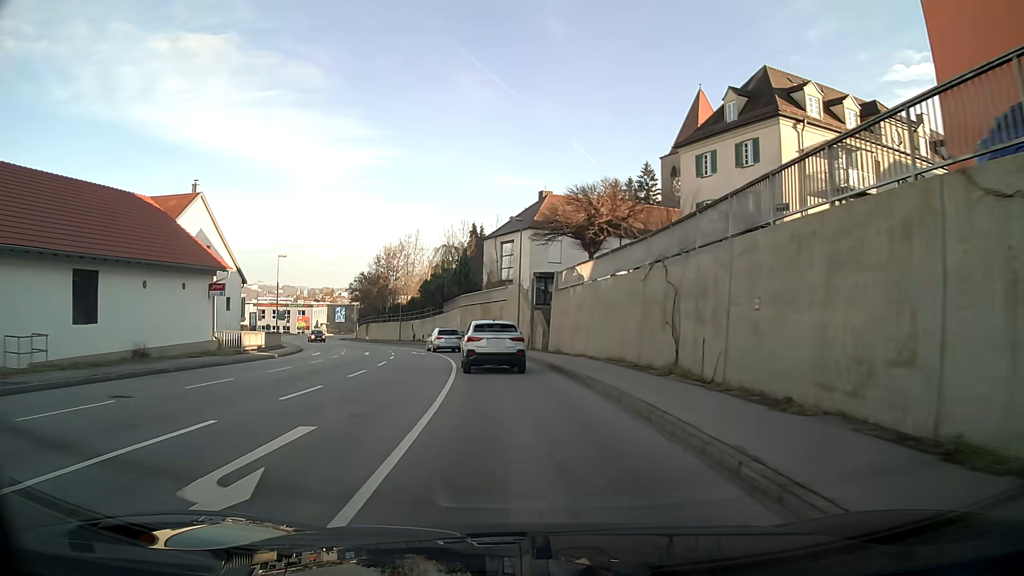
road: tertiary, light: Day
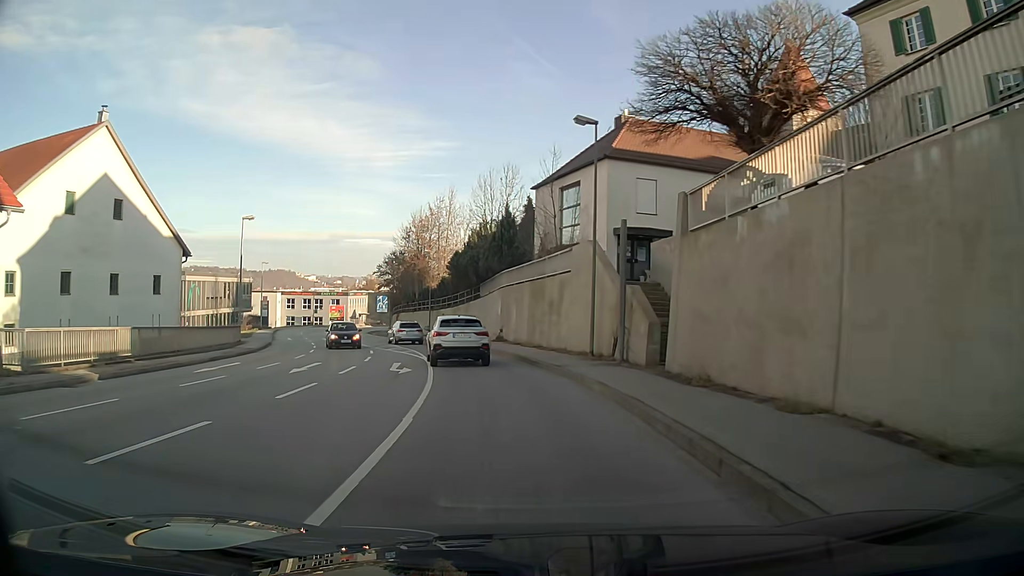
(-0.9, +19.0) m; -6°
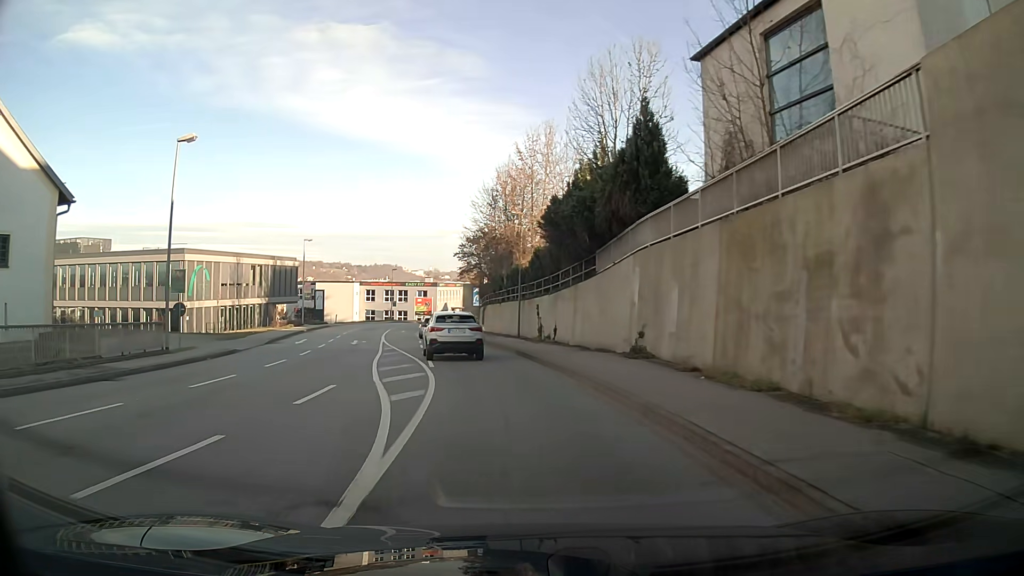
(-1.6, +19.8) m; -9°
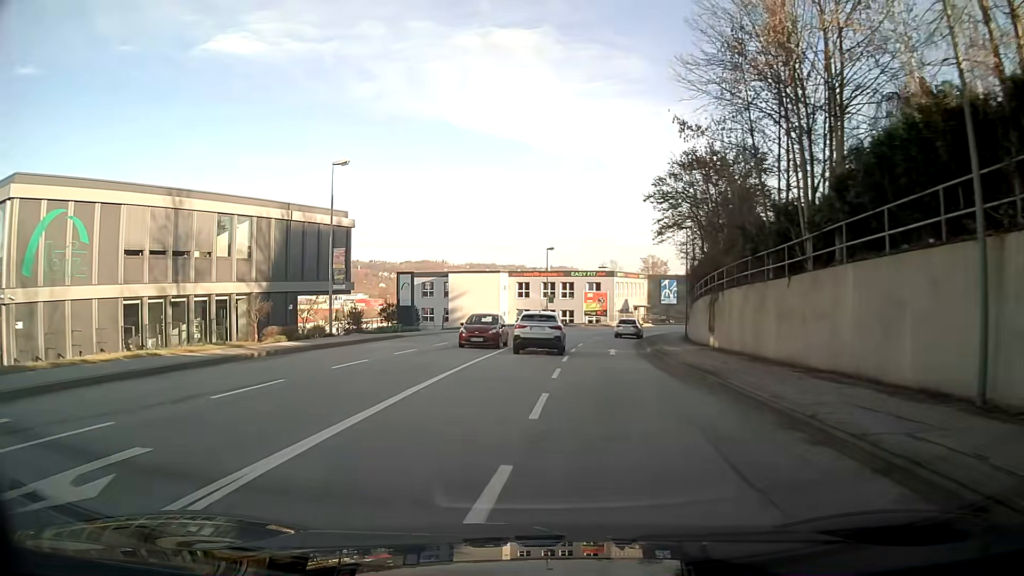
(-4.5, +33.4) m; -14°
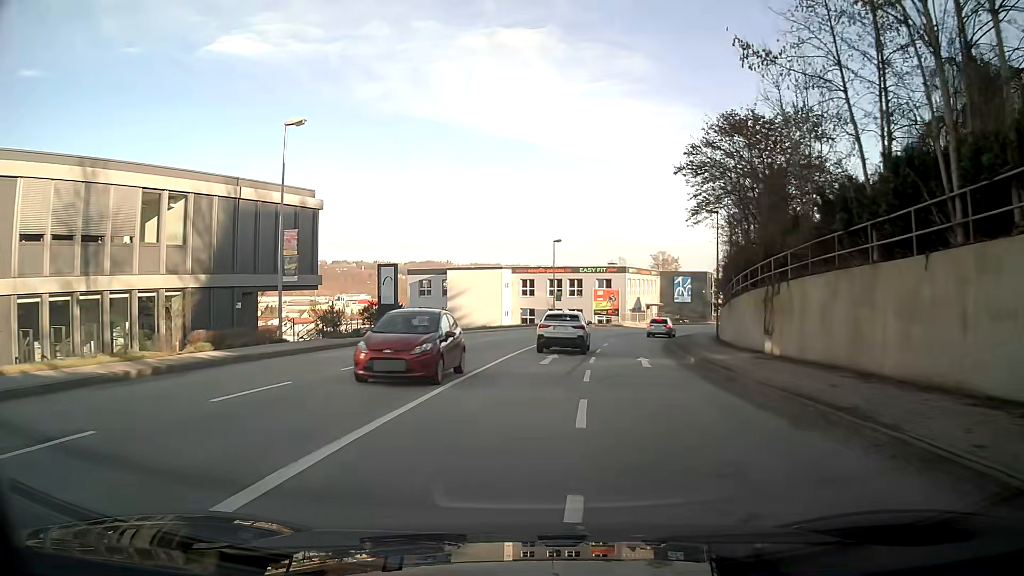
(0.0, +7.0) m; 0°
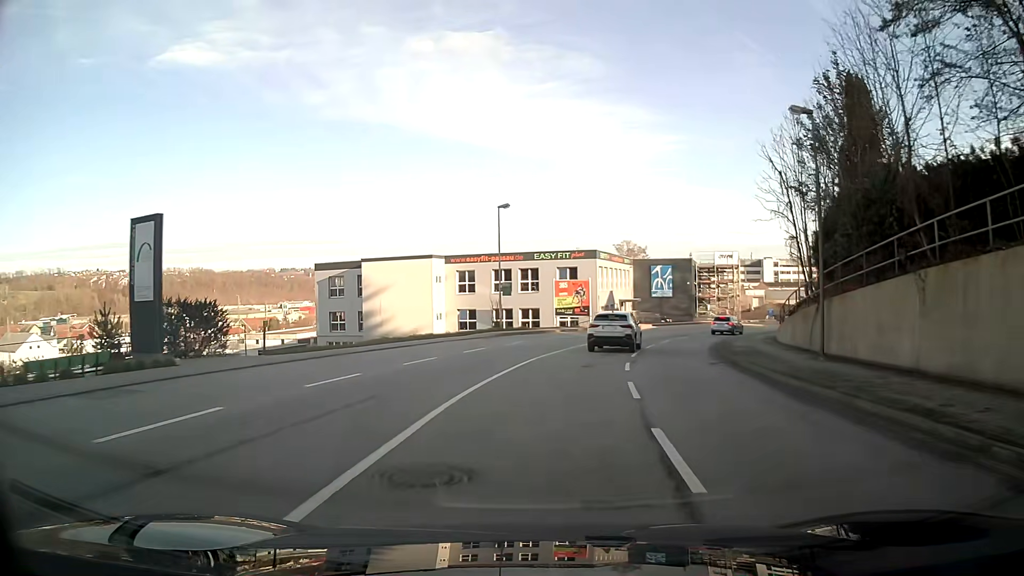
(+0.8, +21.0) m; +5°
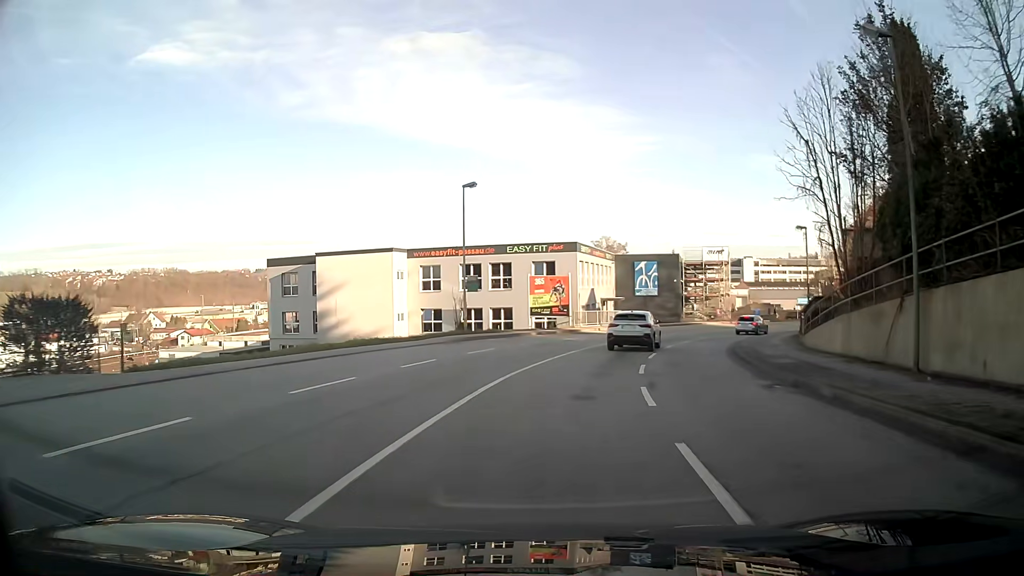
(+0.1, +7.0) m; +2°
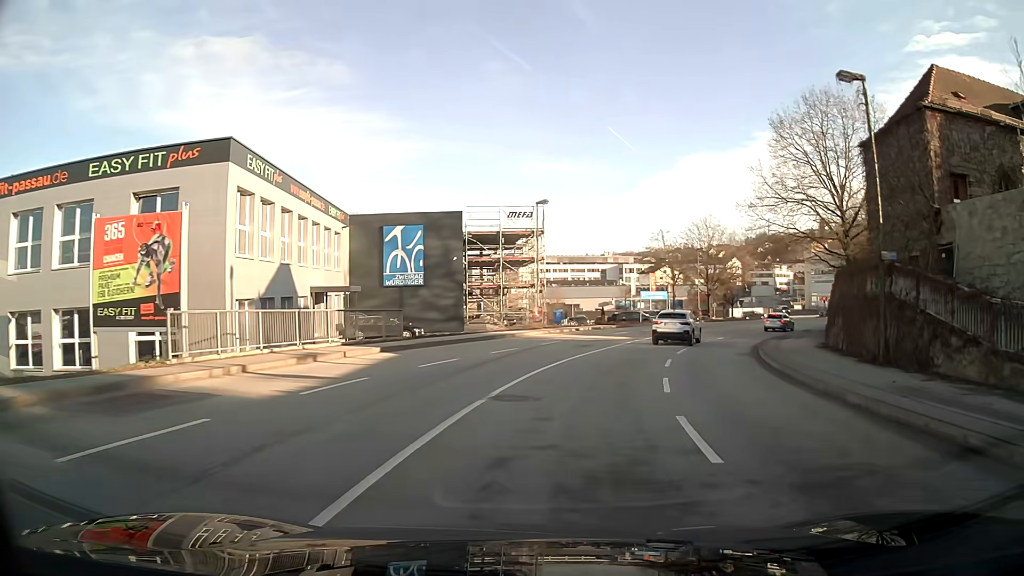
(+5.7, +33.8) m; +20°
